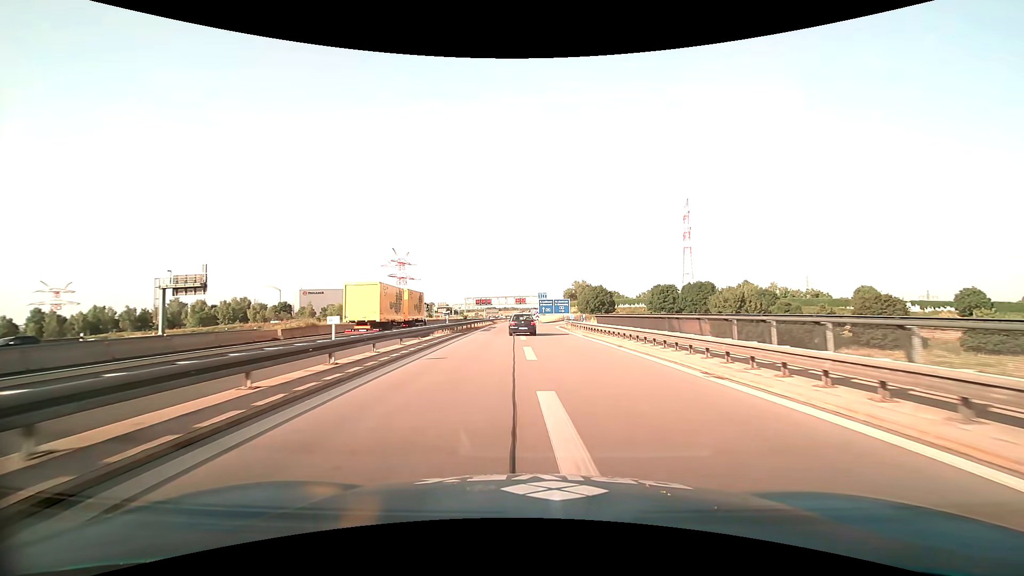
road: motorway_link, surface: asphalt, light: Day
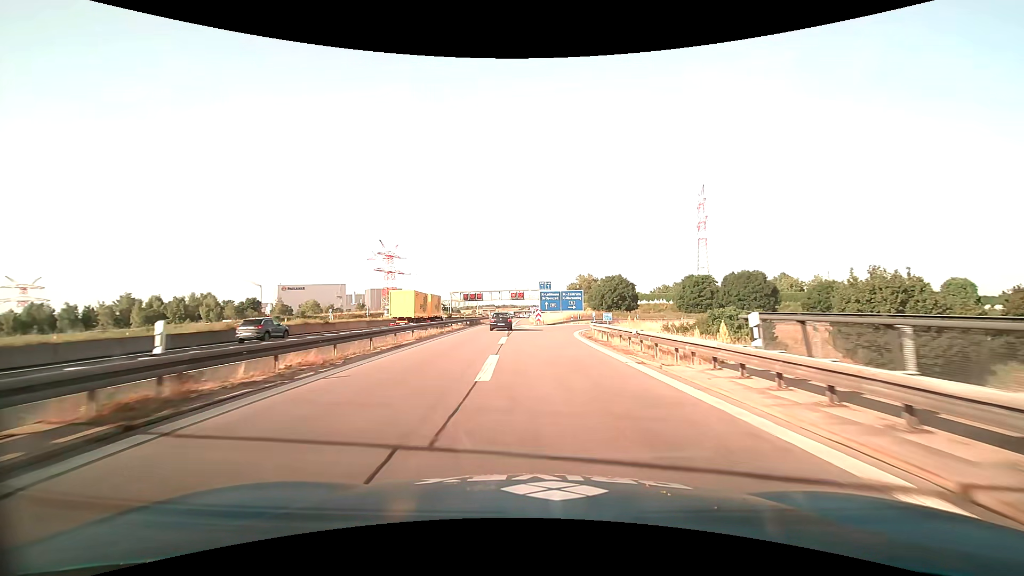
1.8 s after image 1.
(+0.1, +28.7) m; 0°
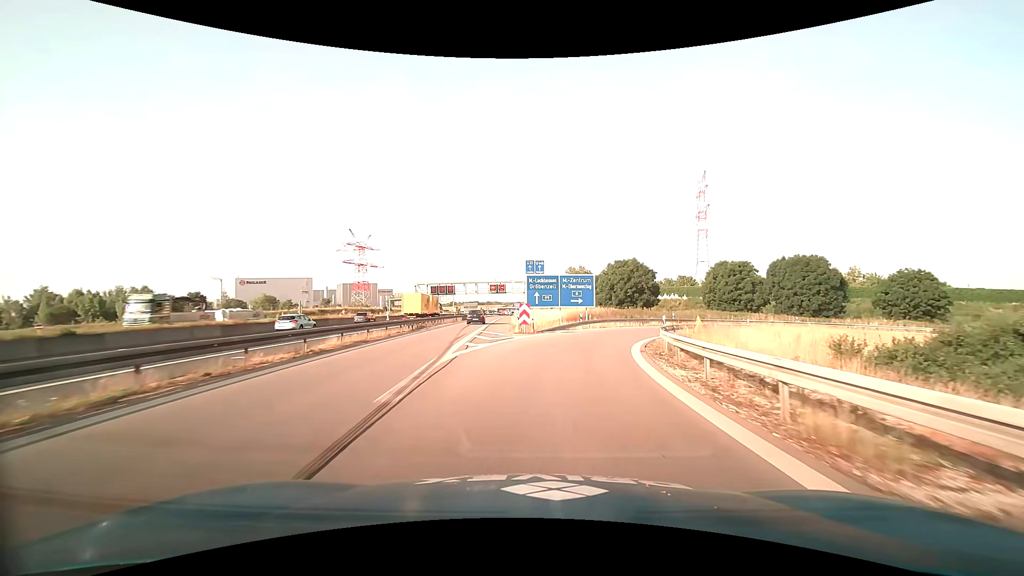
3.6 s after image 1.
(+0.1, +26.5) m; +2°
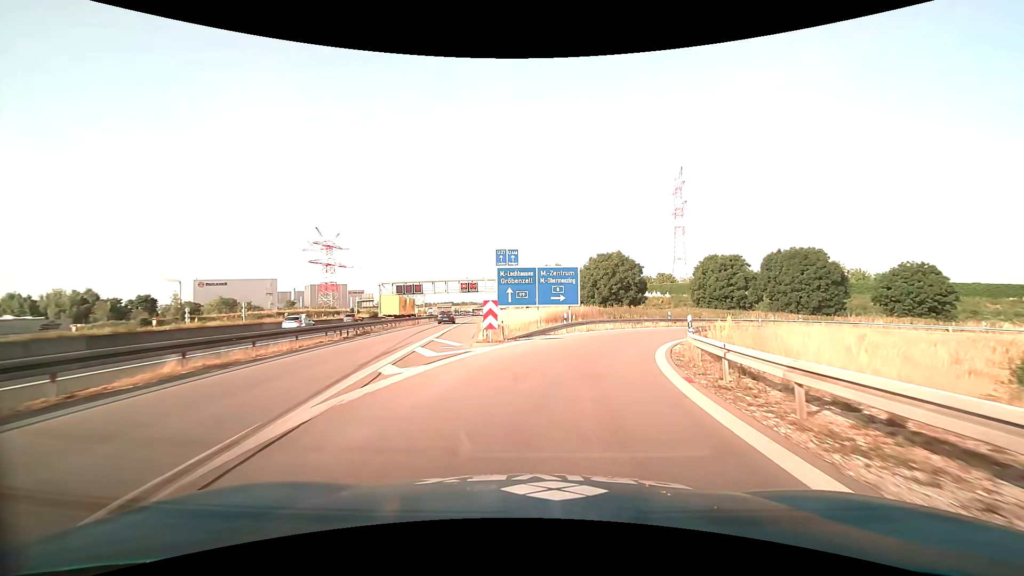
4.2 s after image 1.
(+0.1, +8.1) m; +2°
(0, +10) (+2, +20) (+5, +29) (+10, +38) (+17, +46) (+25, +52) (+33, +57) (+43, +59) (+53, +61) (+63, +60) m
